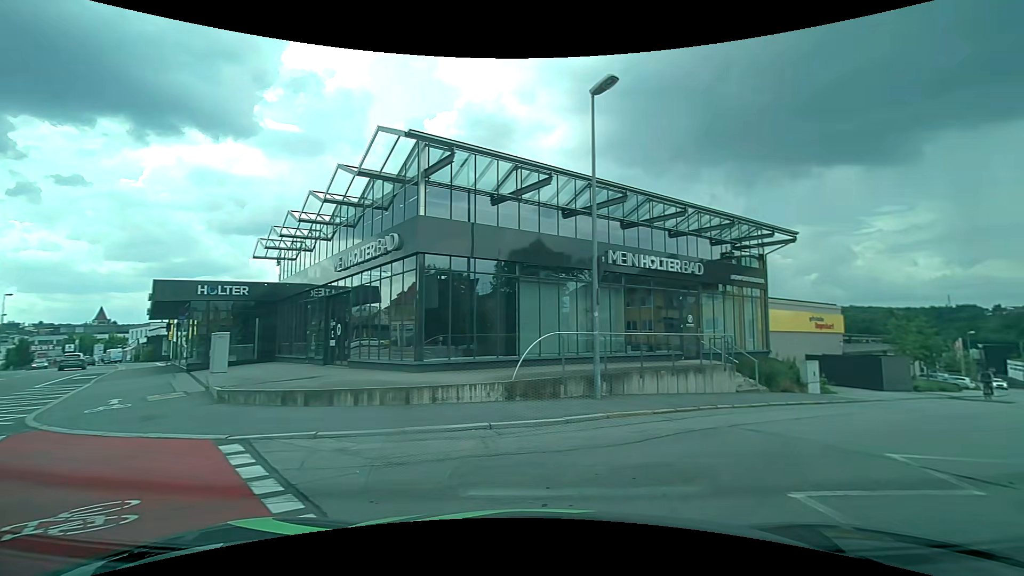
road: tertiary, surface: asphalt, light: Day
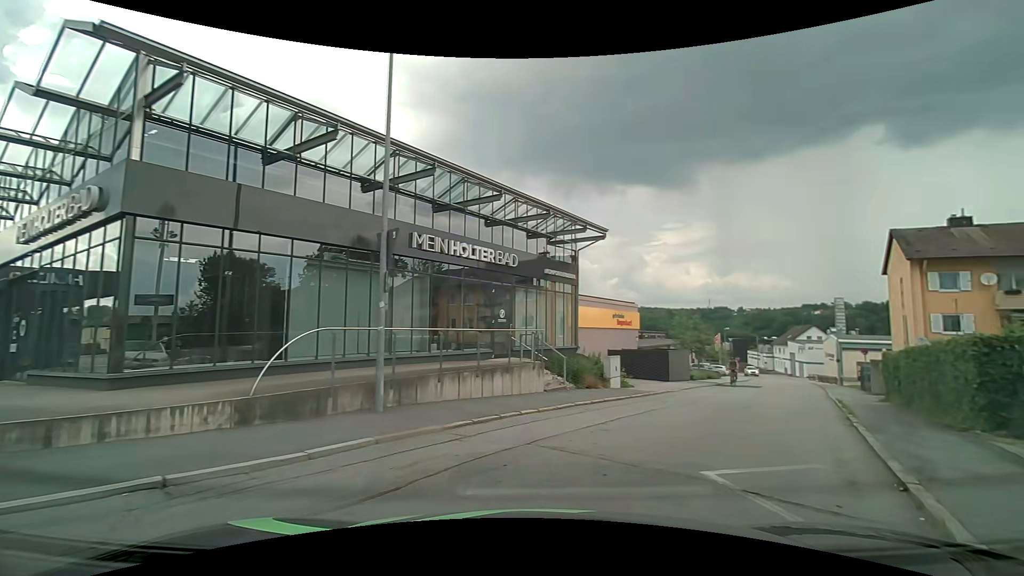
(+0.5, +2.6) m; +20°
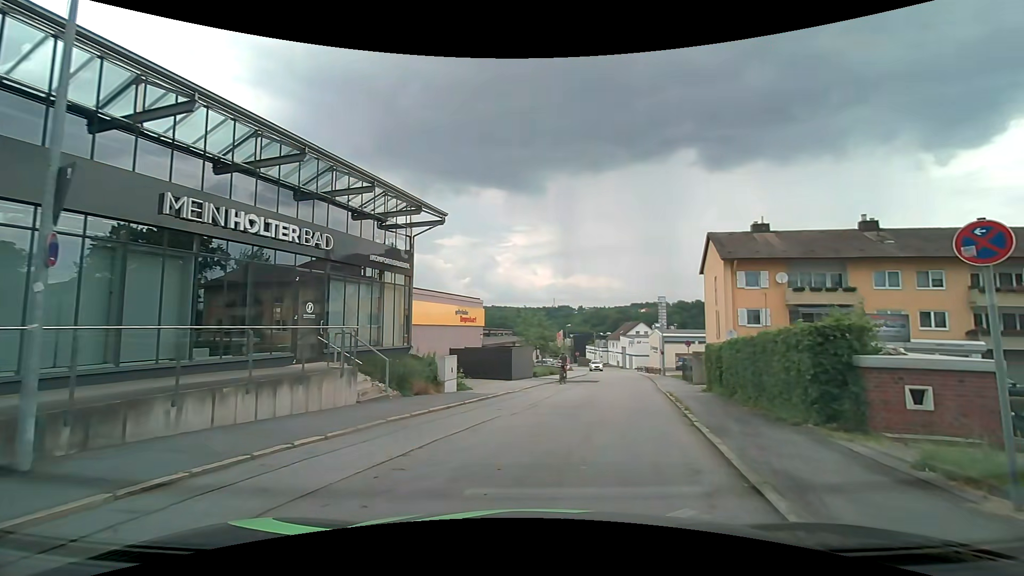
(+0.5, +2.8) m; +16°
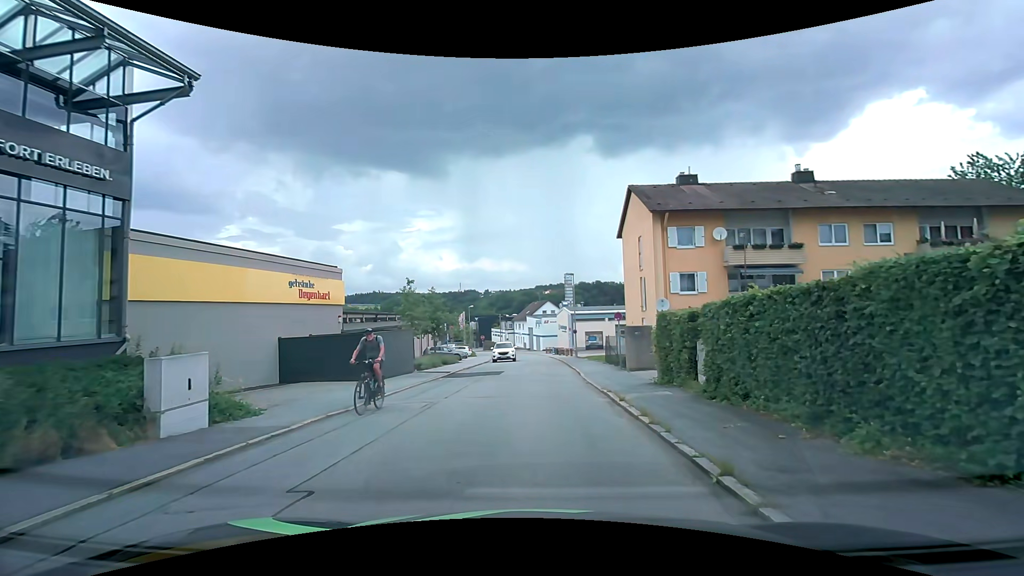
(+1.3, +9.1) m; +12°
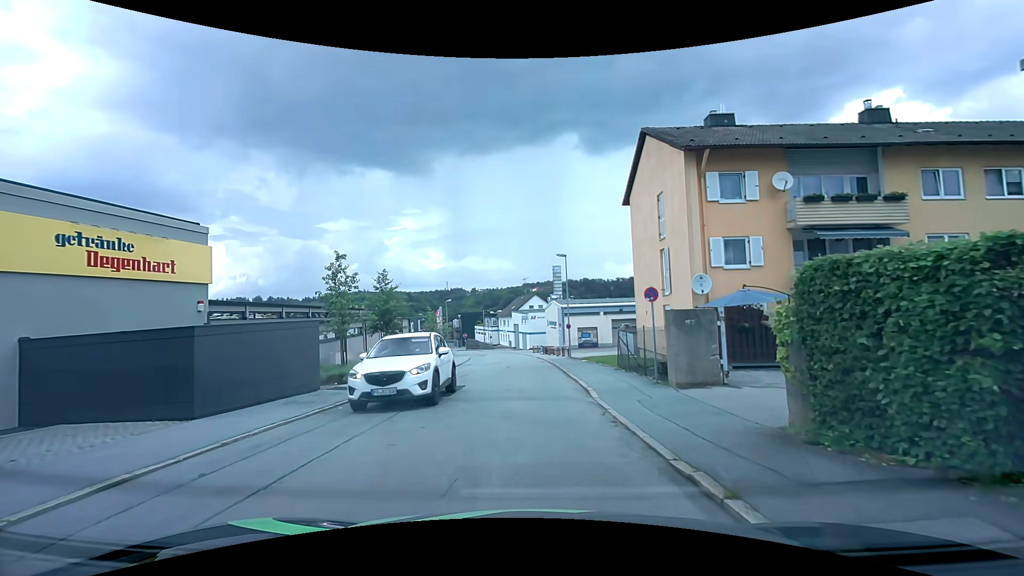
(+0.3, +9.4) m; +1°
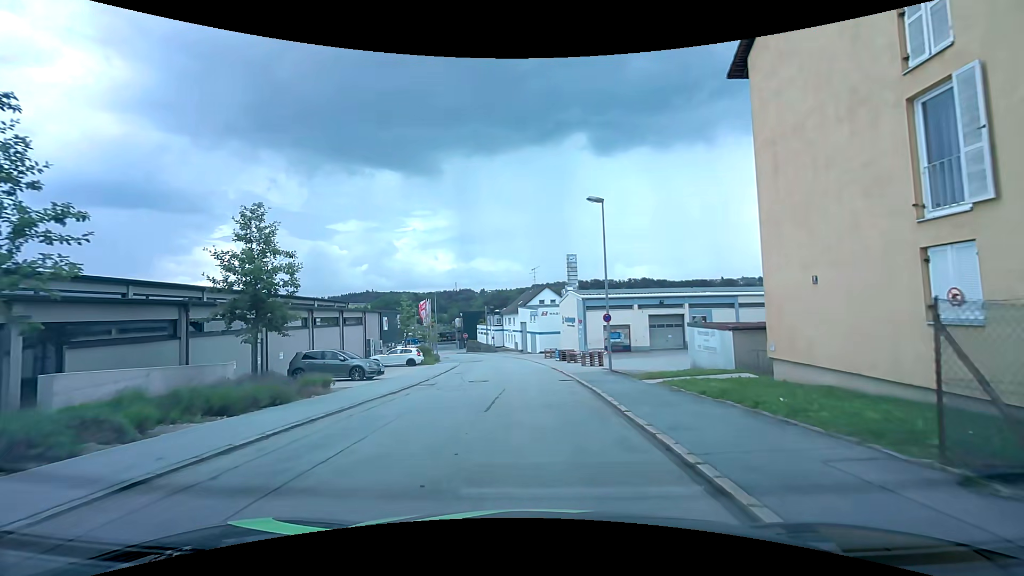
(-0.1, +15.8) m; 0°
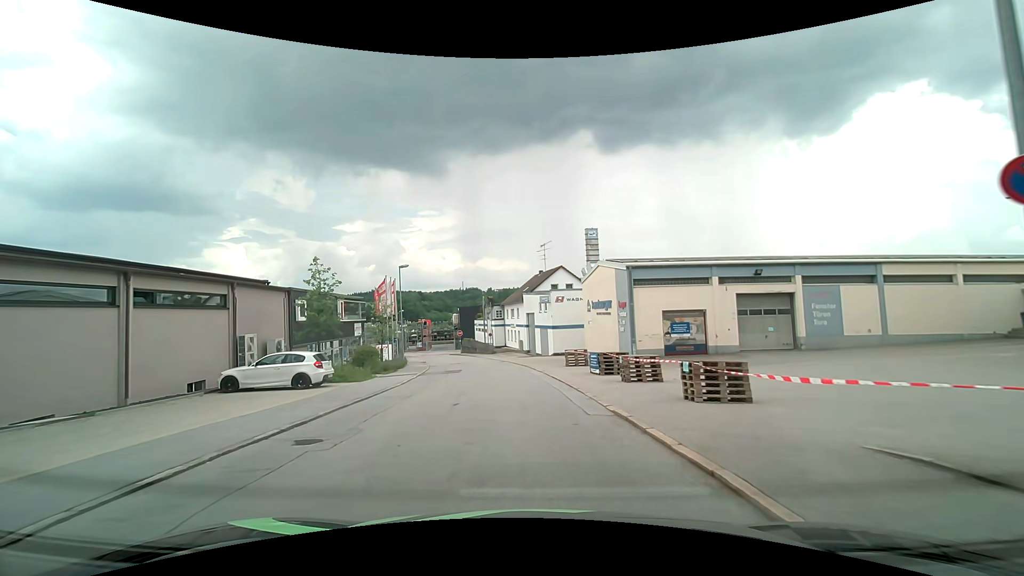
(-0.4, +19.4) m; -1°
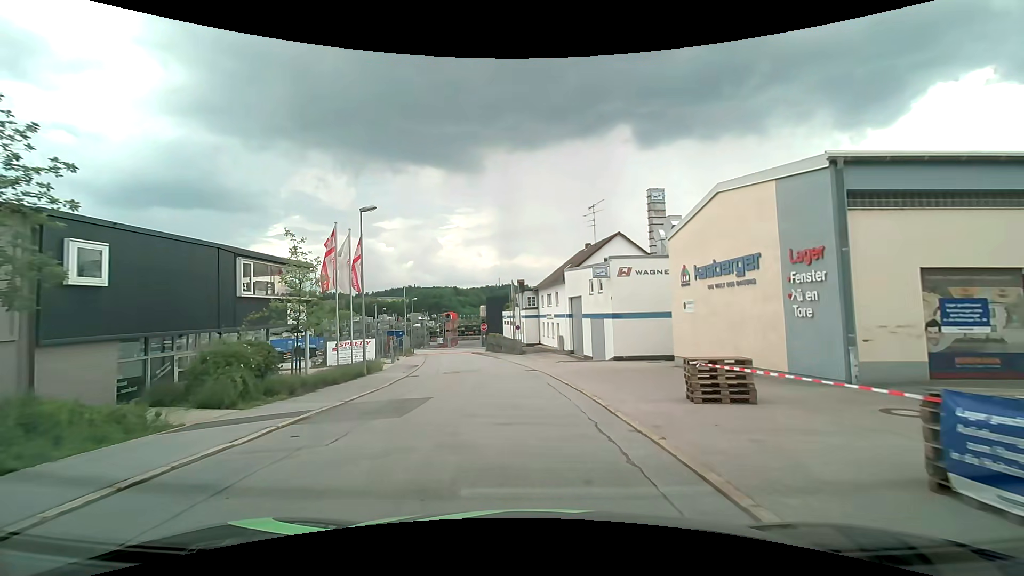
(-0.6, +16.9) m; -4°
